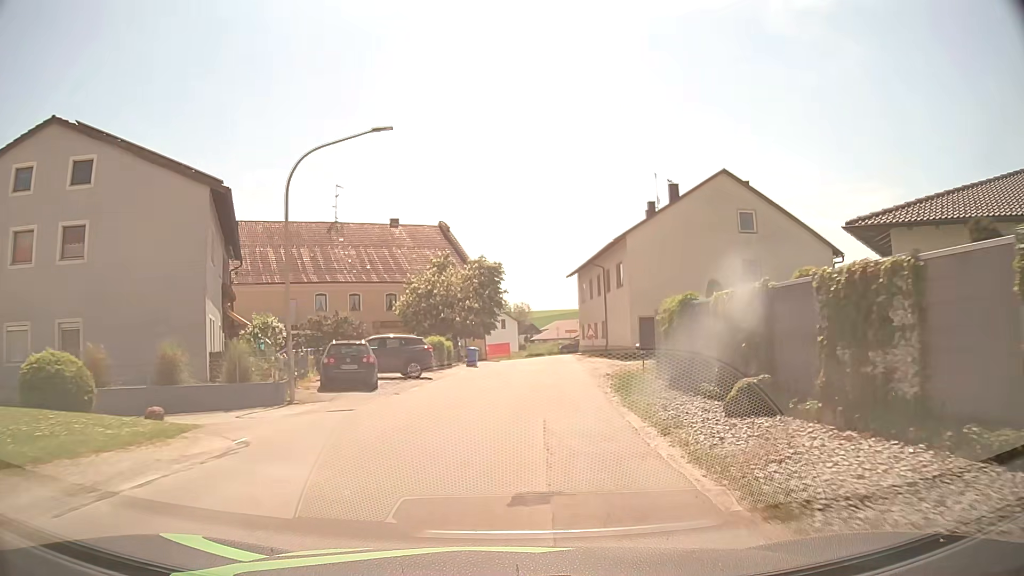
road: tertiary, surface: asphalt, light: Day
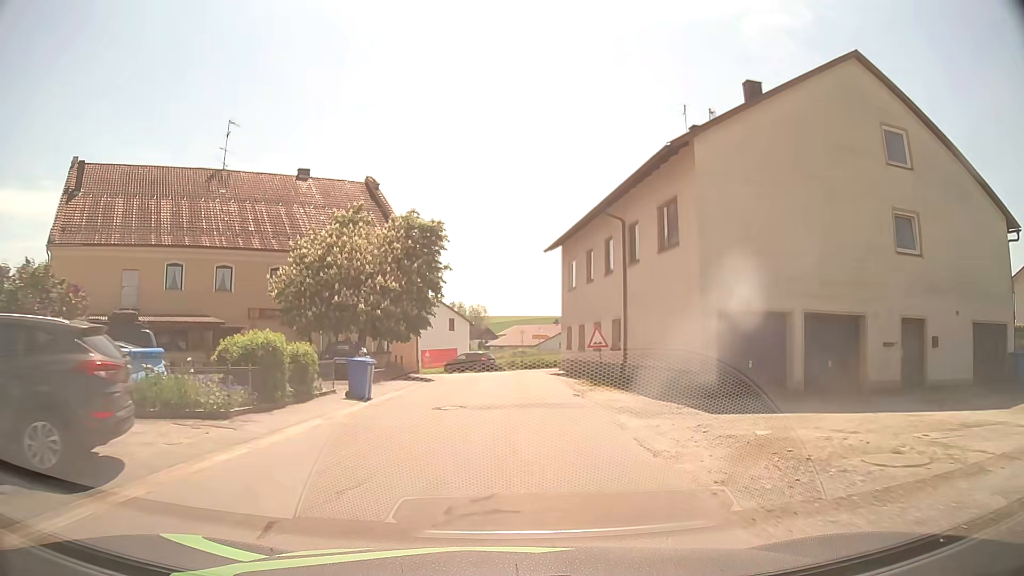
(+0.6, +19.7) m; +3°
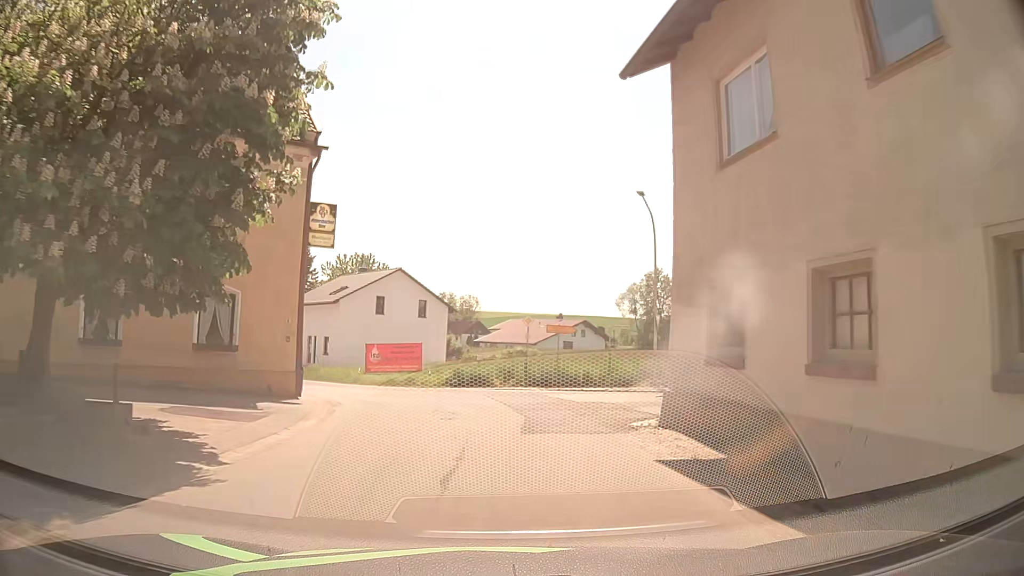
(0.0, +23.0) m; 0°
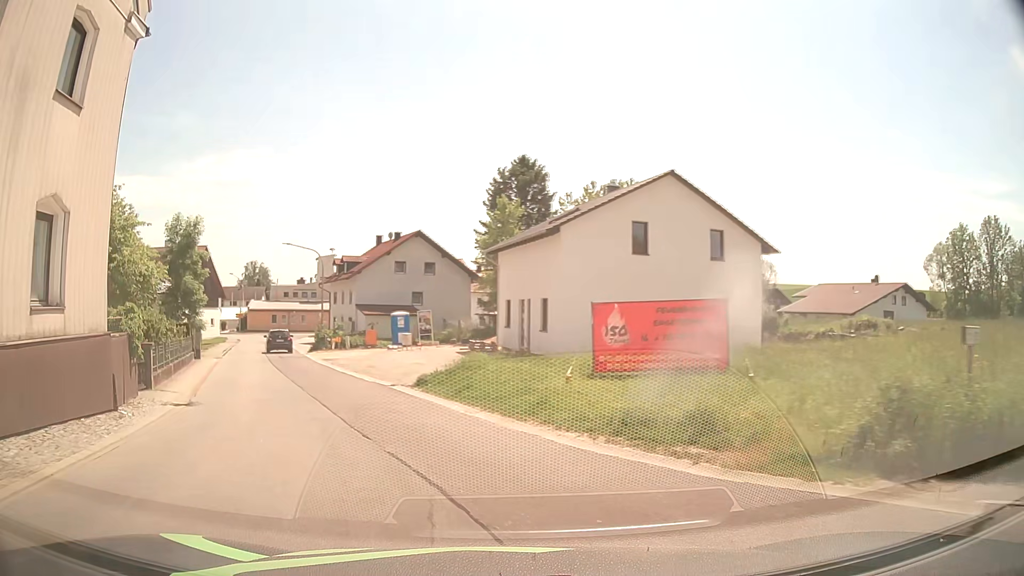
(-2.5, +24.0) m; -22°
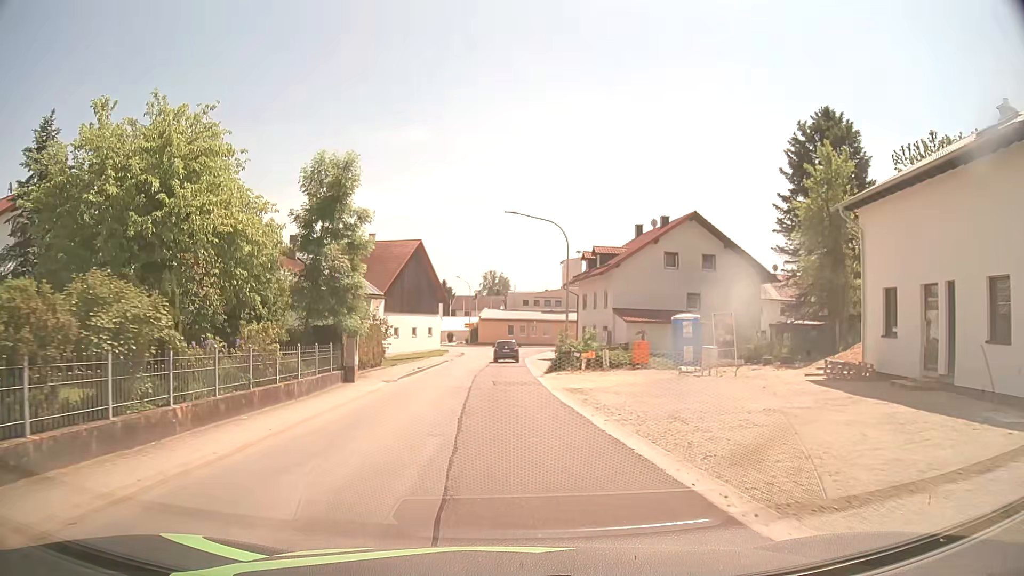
(-3.8, +15.4) m; -23°
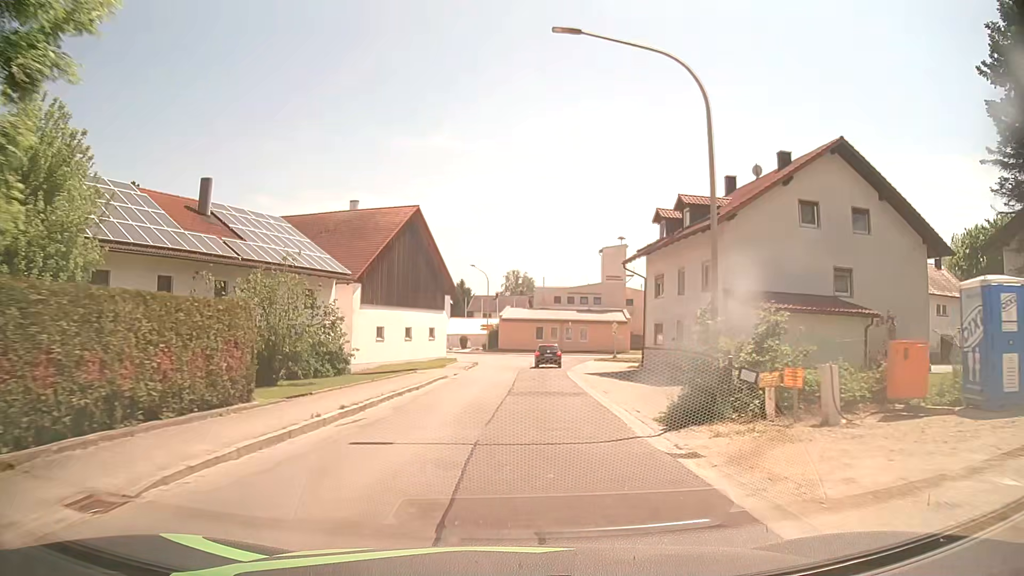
(-0.3, +19.7) m; -2°
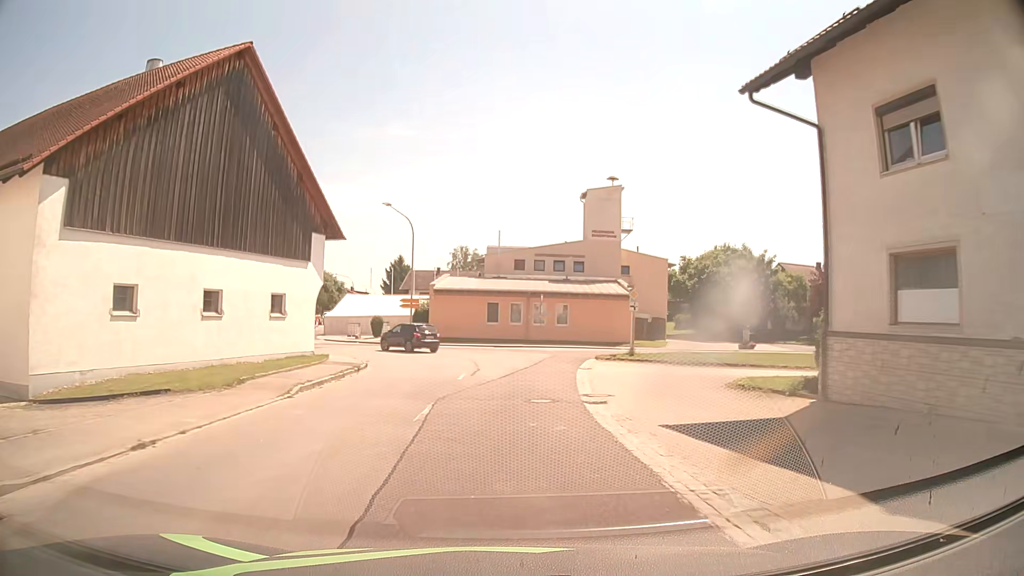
(+1.2, +27.3) m; +4°
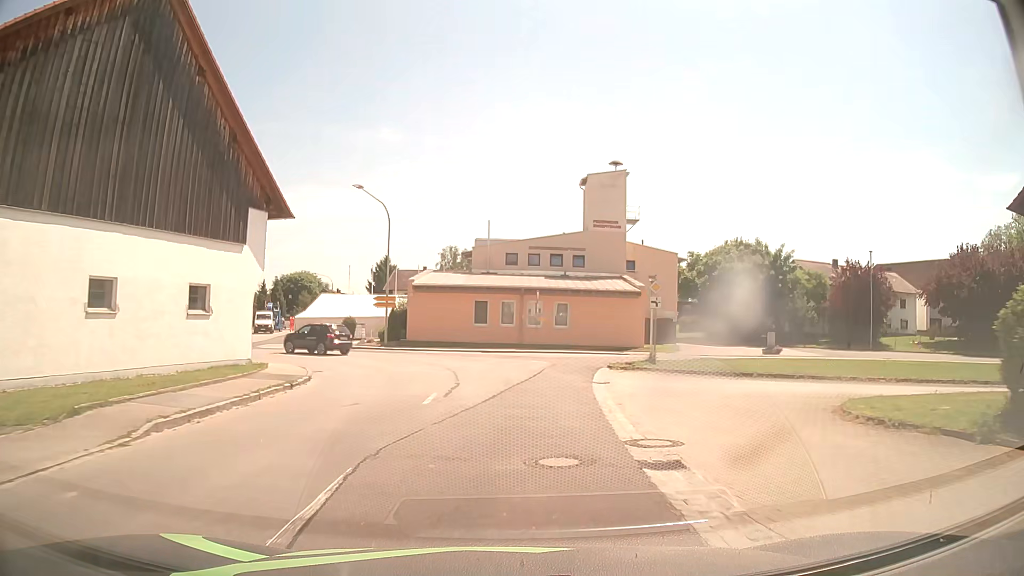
(0.0, +6.5) m; +1°
(0, +10) (0, +20) (-3, +30) (-10, +37) (-19, +40) (-29, +40) (-39, +40) (-49, +40) (-59, +40) (-69, +40) m
